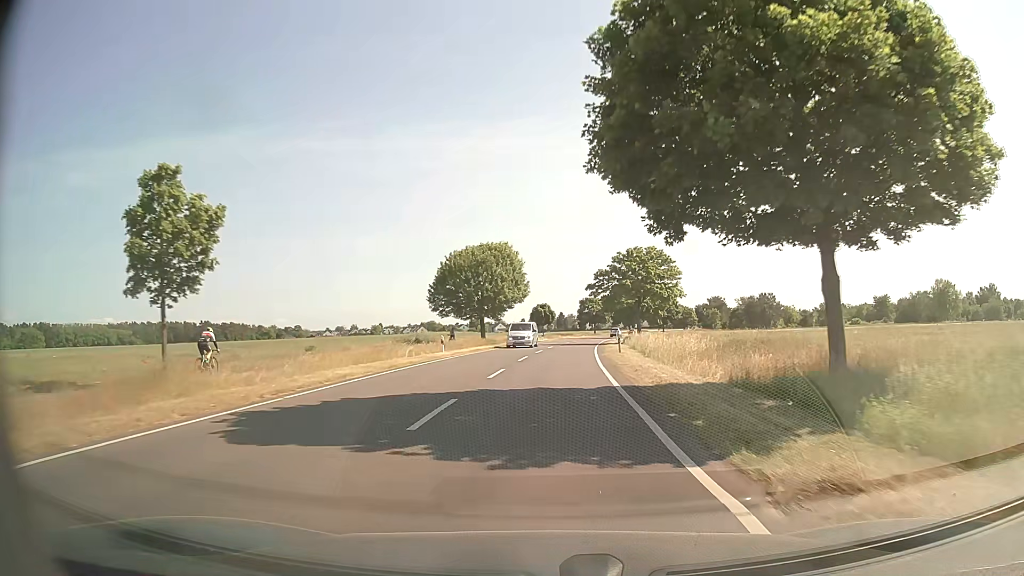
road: secondary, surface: asphalt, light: Day
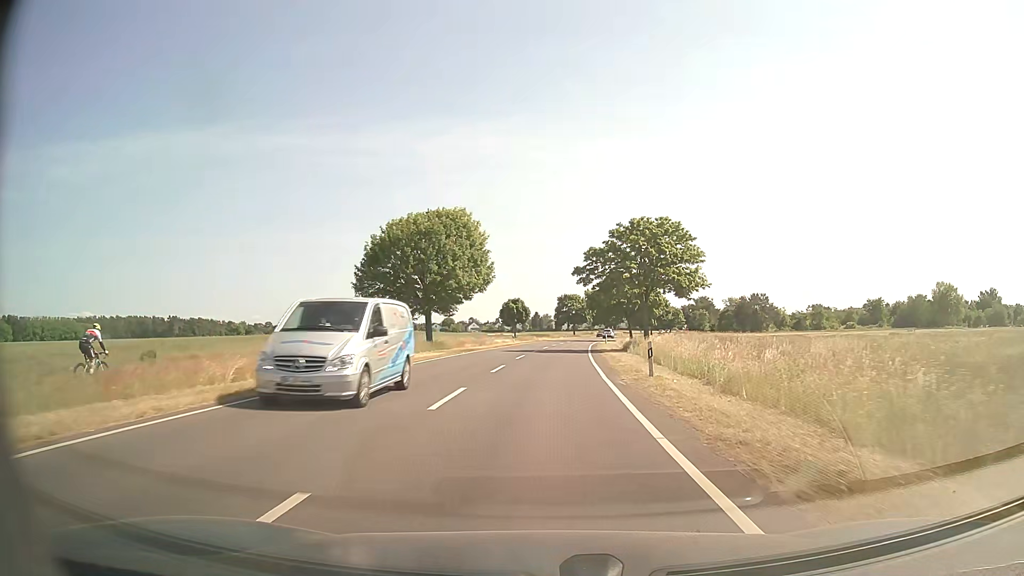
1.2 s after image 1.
(+0.3, +17.4) m; +2°
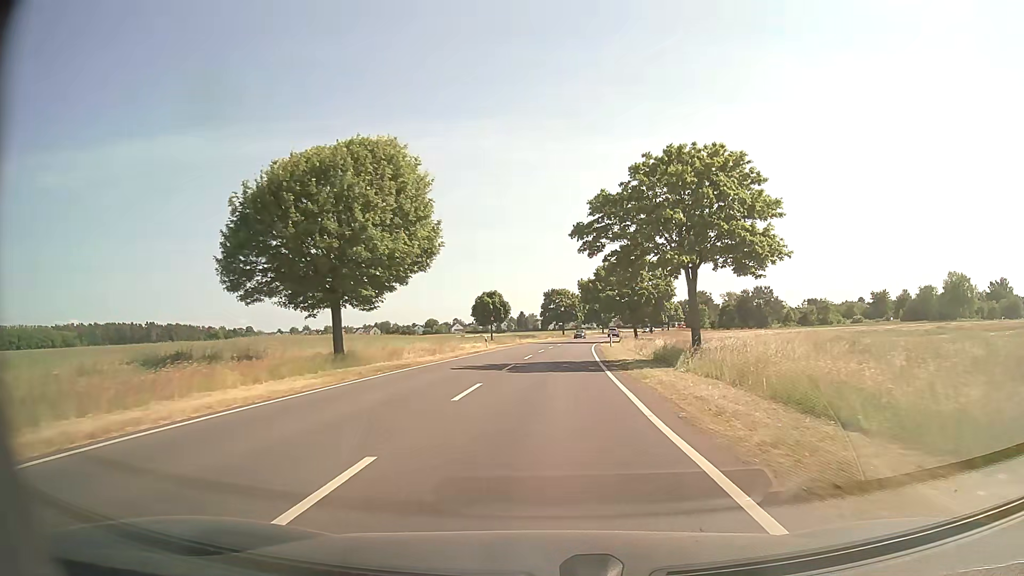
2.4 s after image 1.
(+0.1, +17.7) m; +1°
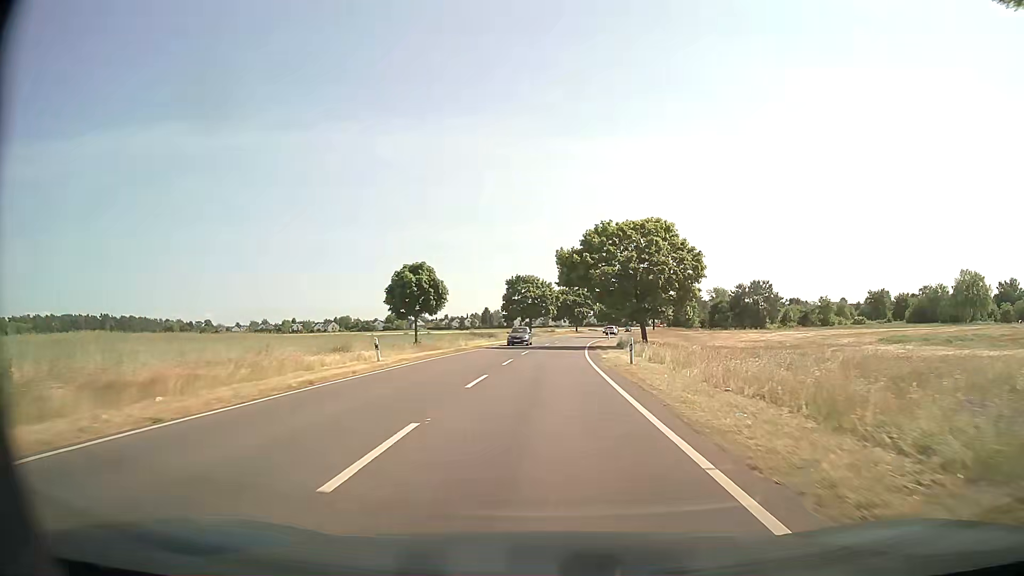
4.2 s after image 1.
(+0.4, +26.5) m; +2°
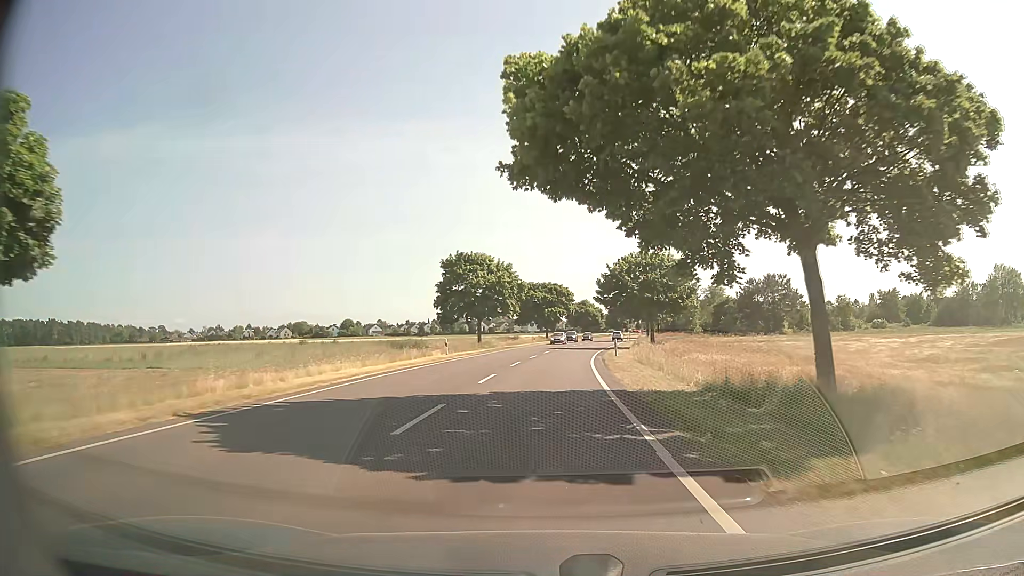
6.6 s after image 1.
(+1.1, +35.2) m; +3°
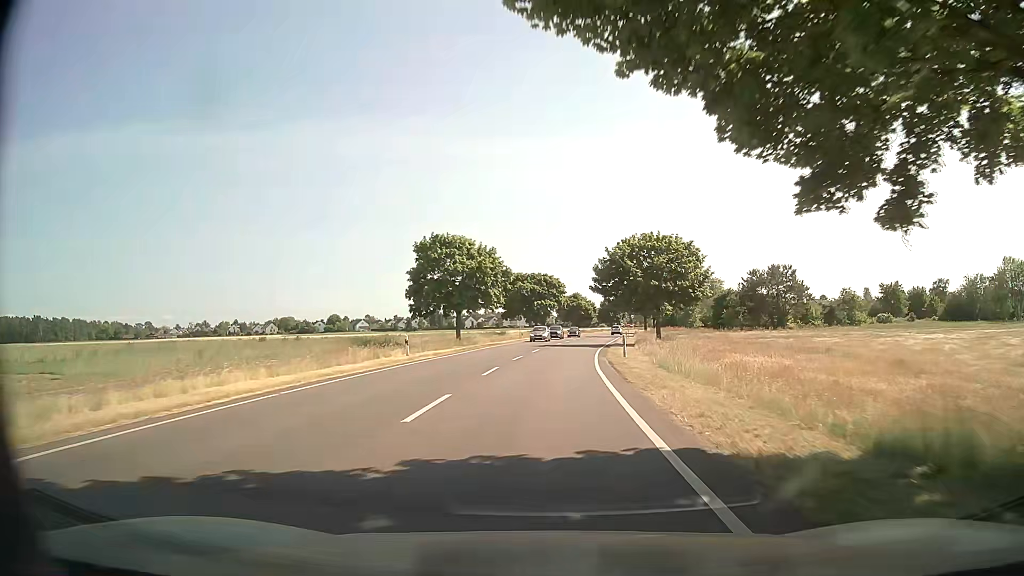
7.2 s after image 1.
(+0.1, +8.8) m; +1°
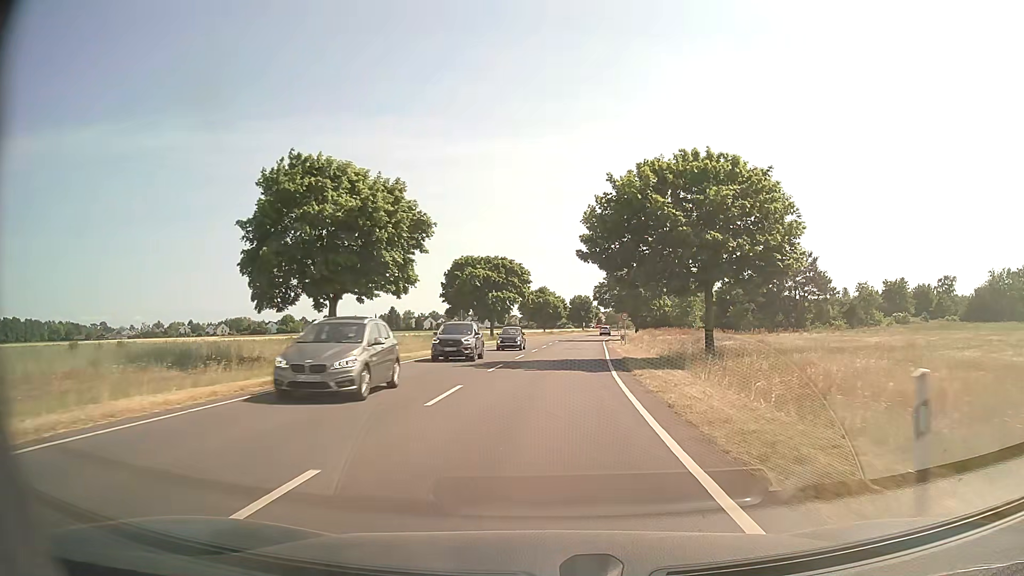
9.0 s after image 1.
(+0.8, +26.6) m; +3°
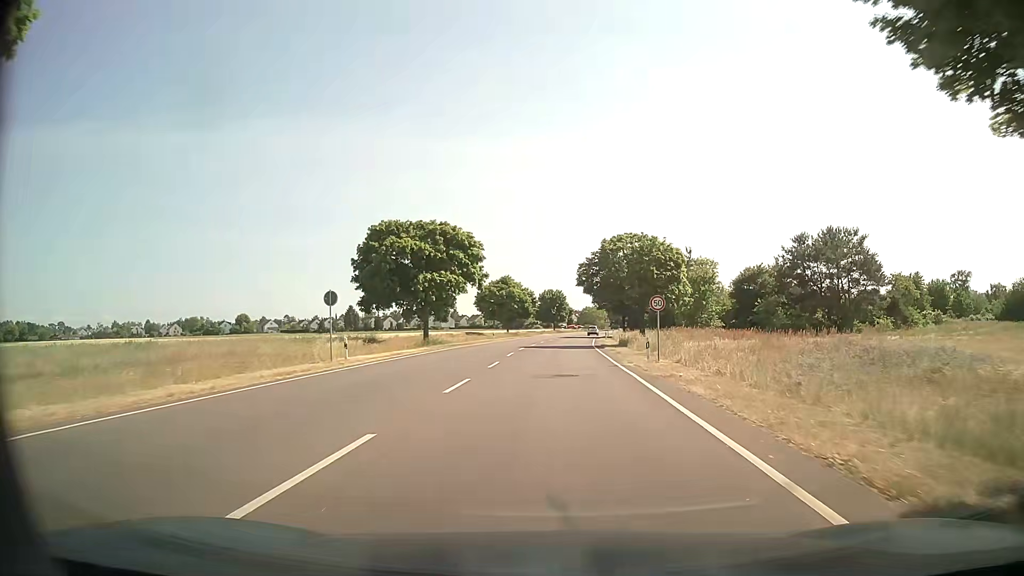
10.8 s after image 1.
(+0.7, +26.8) m; +3°
(0, +10) (0, +20) (+1, +30) (+1, +40) (+1, +50) (+2, +60) (+3, +70) (+4, +80) (+5, +90) (+6, +100) m
